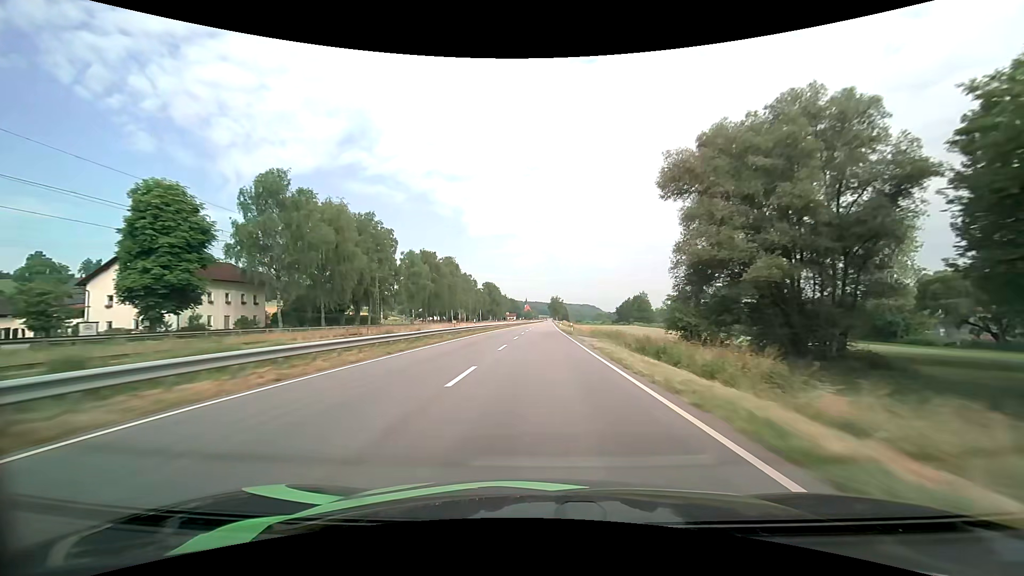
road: primary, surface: asphalt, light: Day
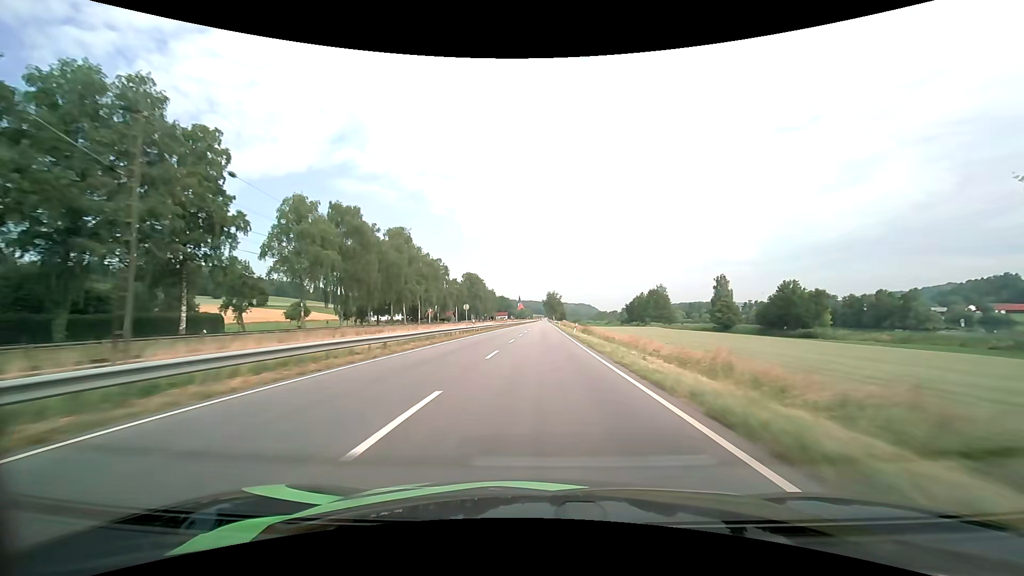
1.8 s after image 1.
(+0.4, +53.2) m; +1°
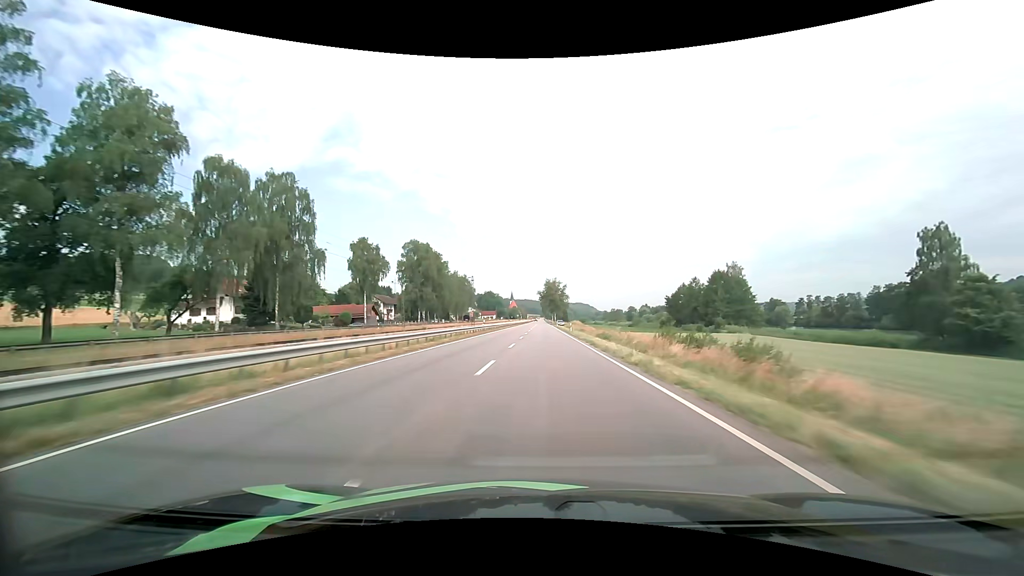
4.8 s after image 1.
(+0.7, +89.7) m; +1°
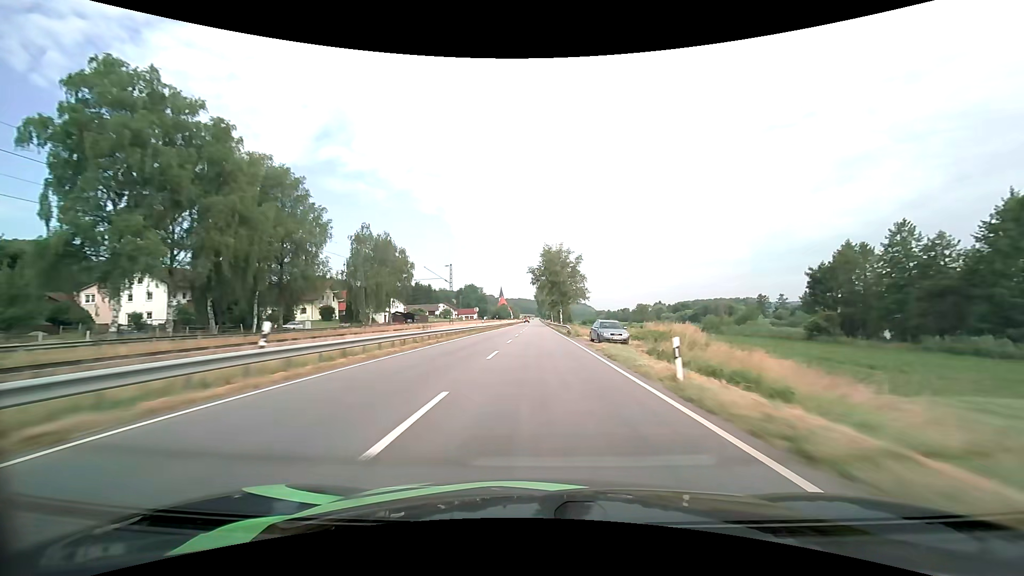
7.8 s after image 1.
(+0.5, +91.6) m; 0°
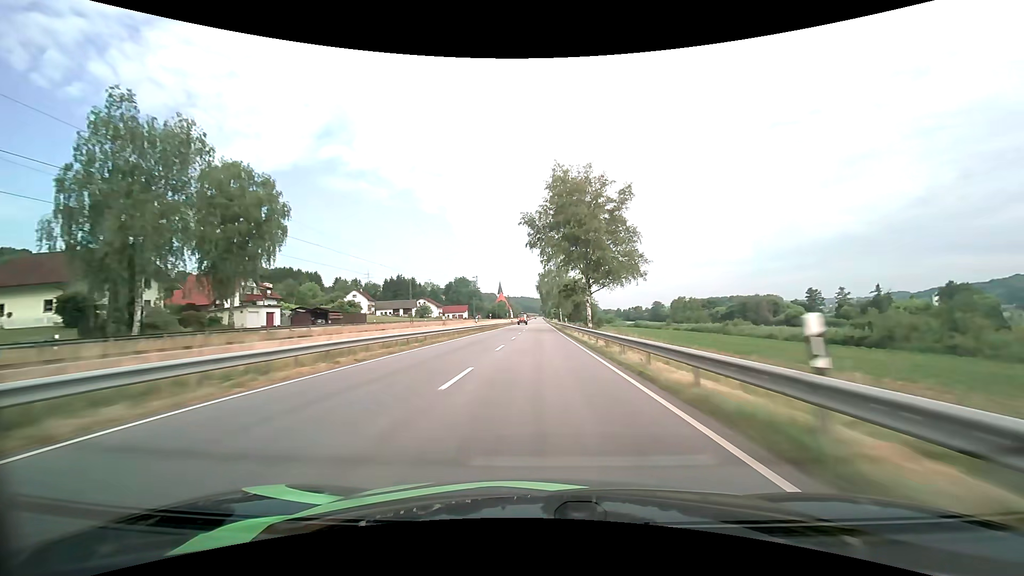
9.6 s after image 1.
(0.0, +55.9) m; 0°
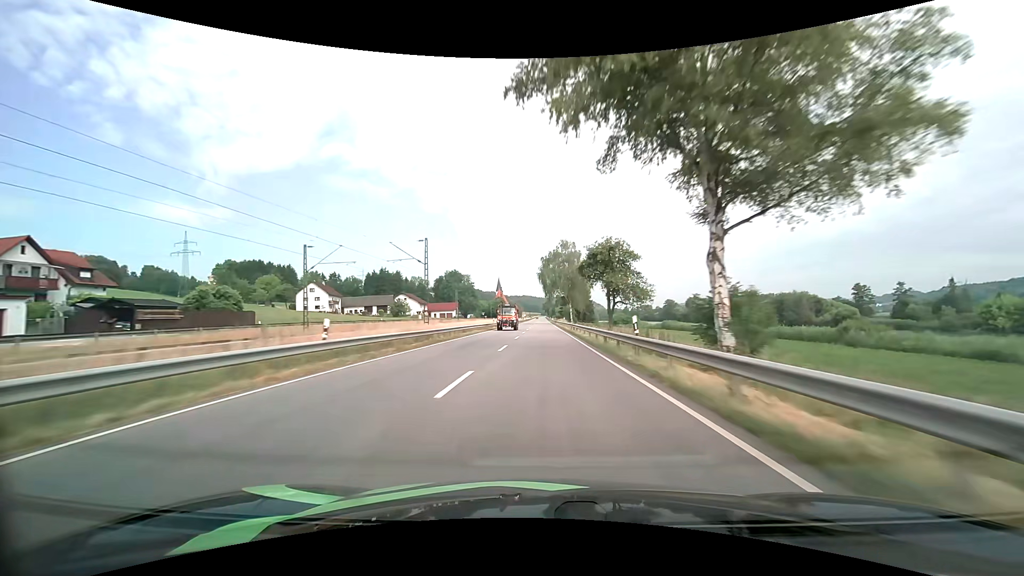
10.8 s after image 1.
(0.0, +37.5) m; 0°
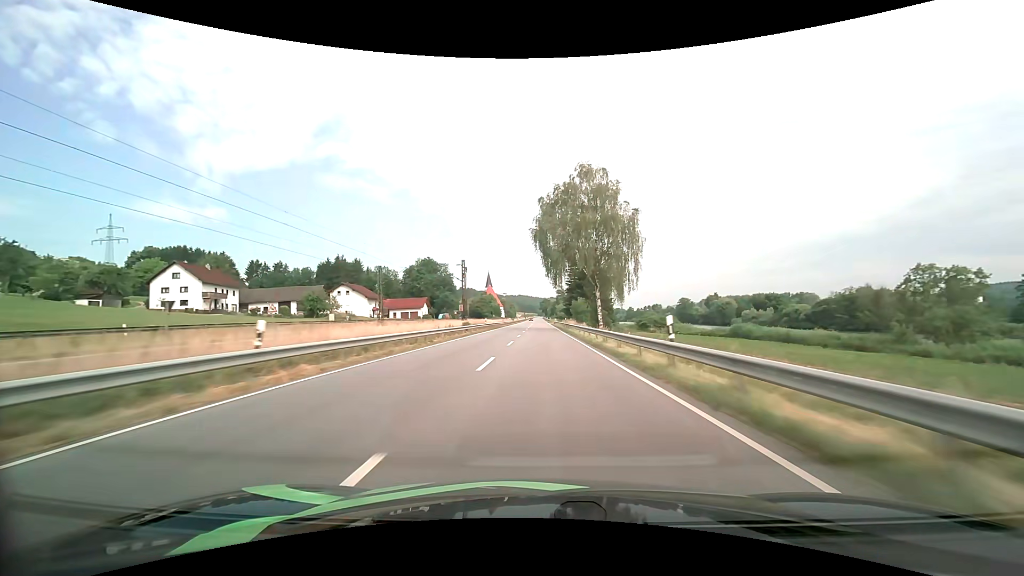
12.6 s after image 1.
(+0.1, +55.9) m; 0°
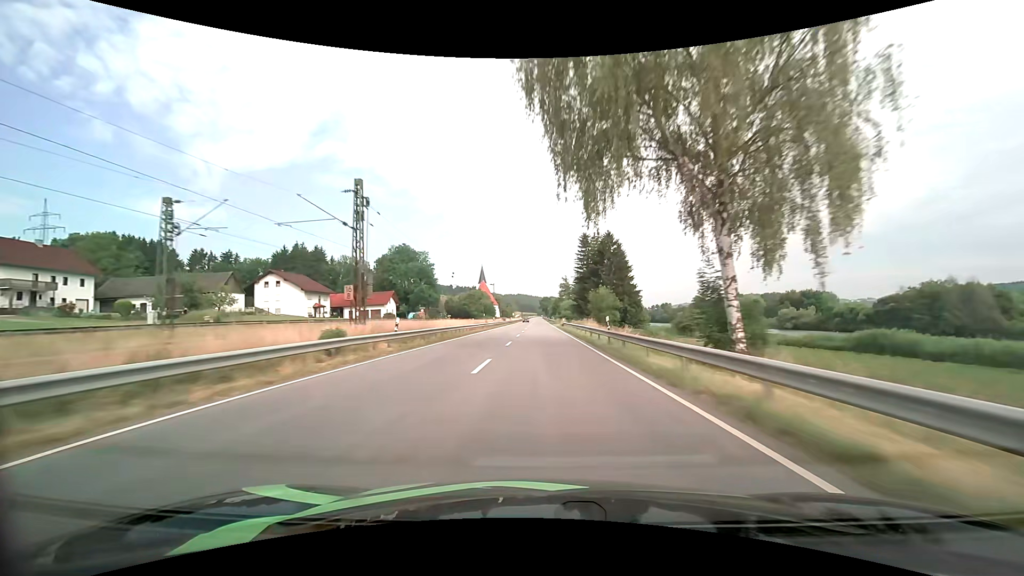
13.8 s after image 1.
(+0.2, +37.1) m; 0°
(0, +10) (0, +20) (0, +30) (0, +40) (0, +50) (0, +60) (0, +70) (0, +80) (0, +90) (0, +100) m
